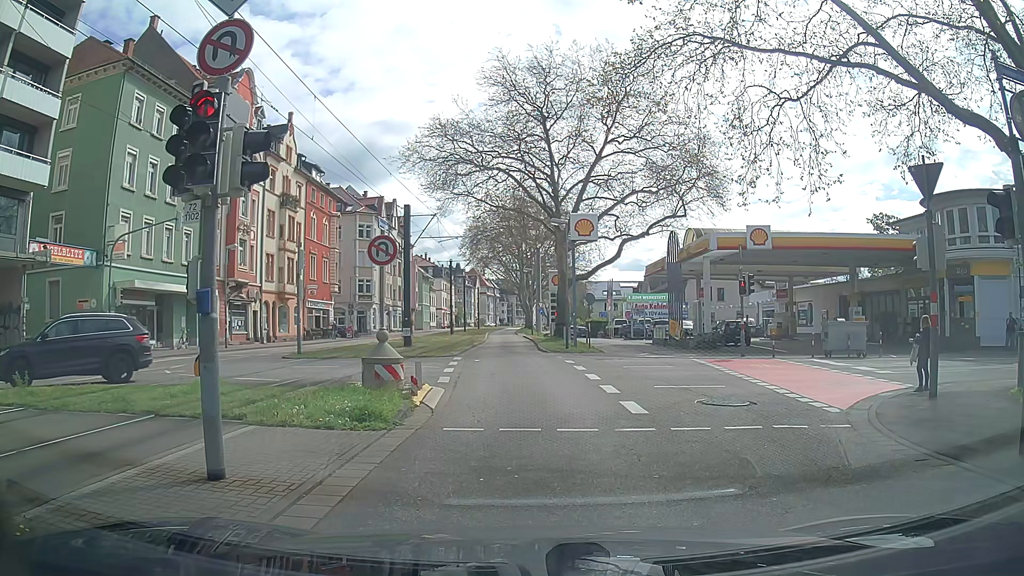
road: secondary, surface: asphalt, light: Day
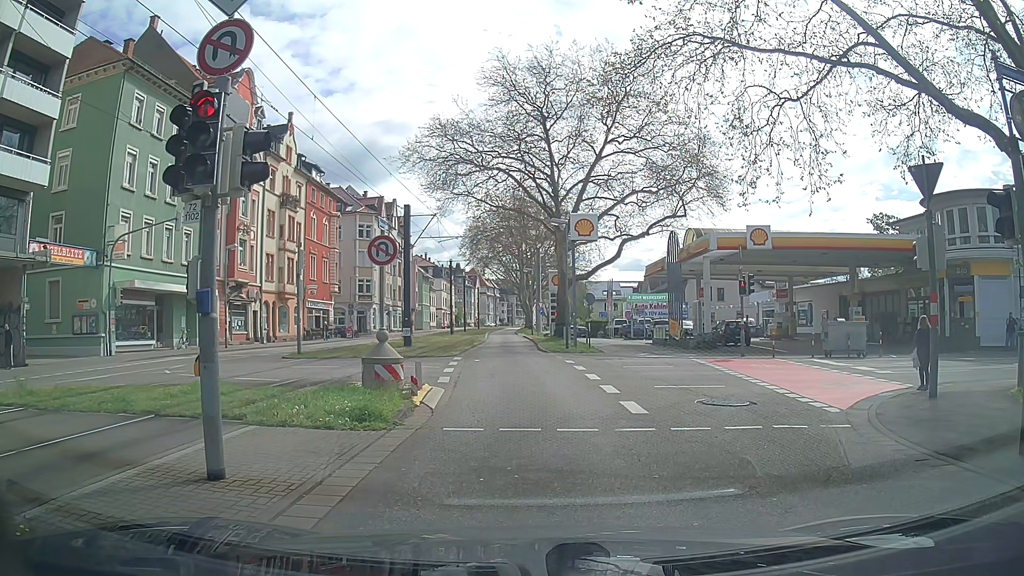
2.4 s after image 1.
(0.0, 0.0) m; 0°
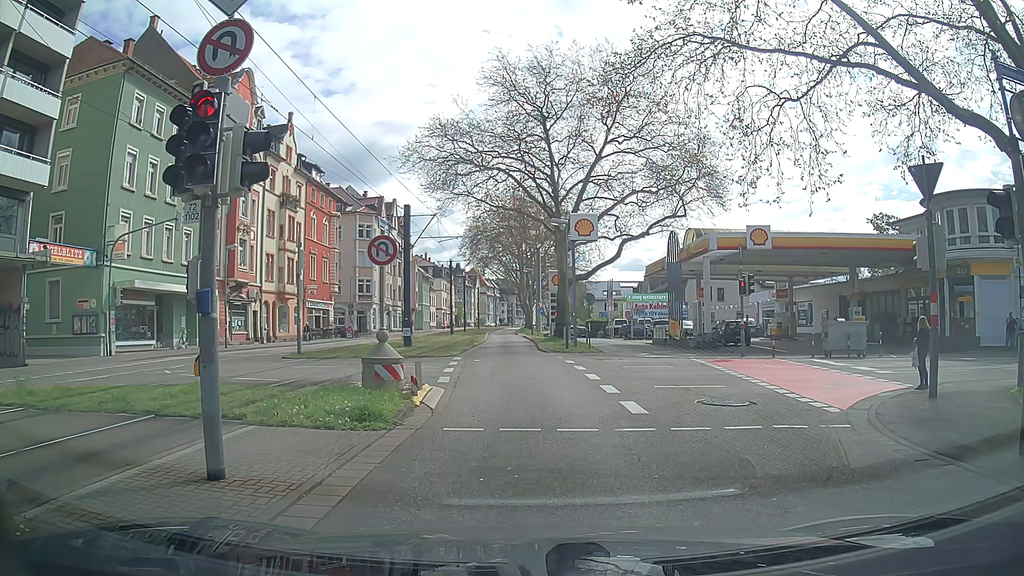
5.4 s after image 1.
(0.0, 0.0) m; 0°
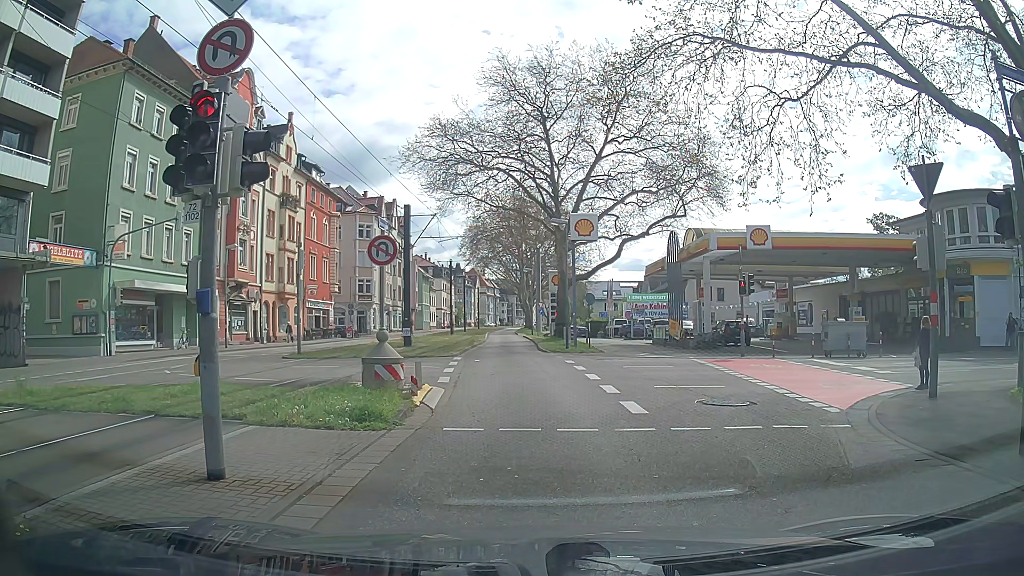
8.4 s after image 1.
(0.0, 0.0) m; 0°
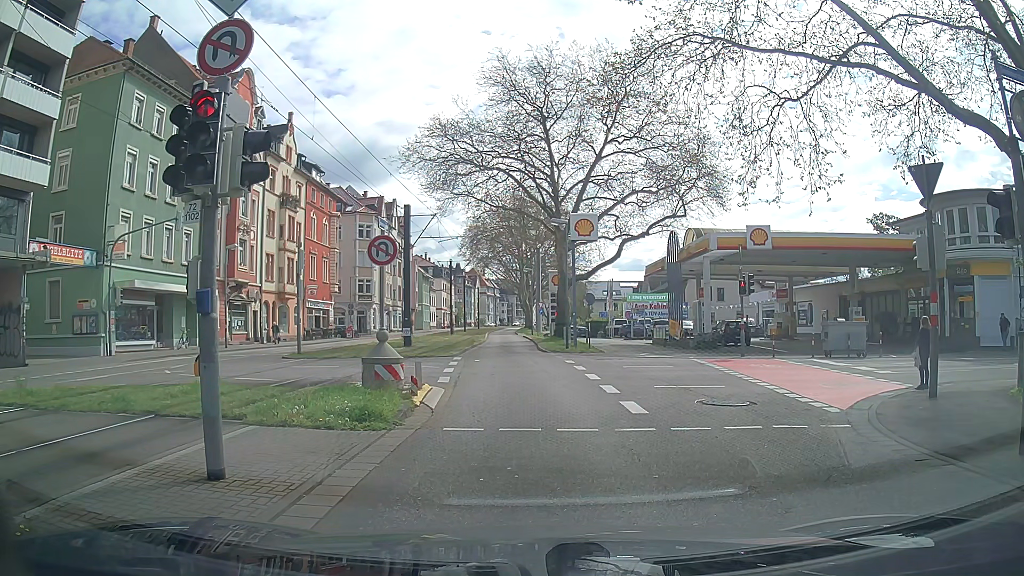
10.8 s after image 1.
(0.0, 0.0) m; 0°
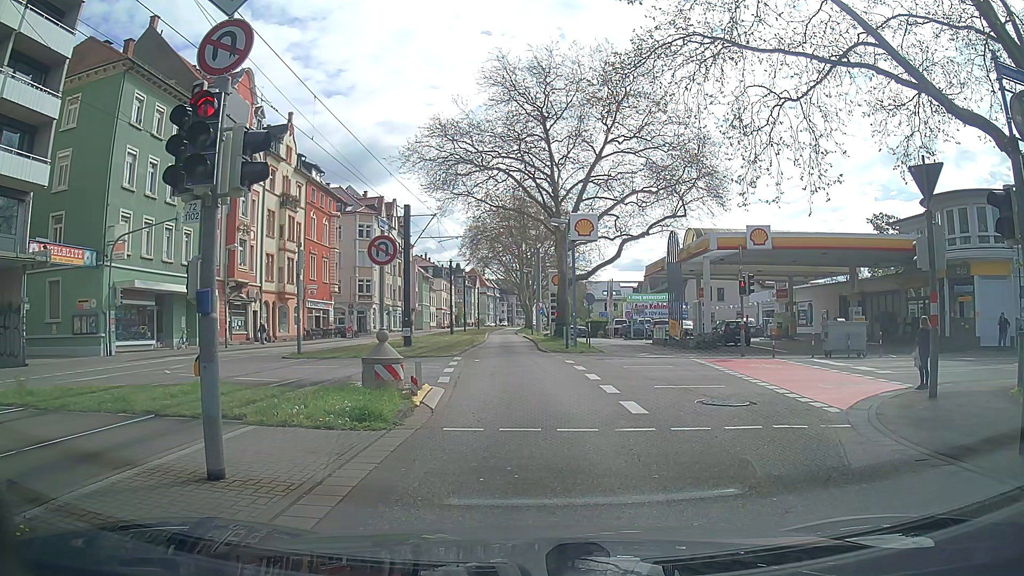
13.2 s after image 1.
(0.0, 0.0) m; 0°
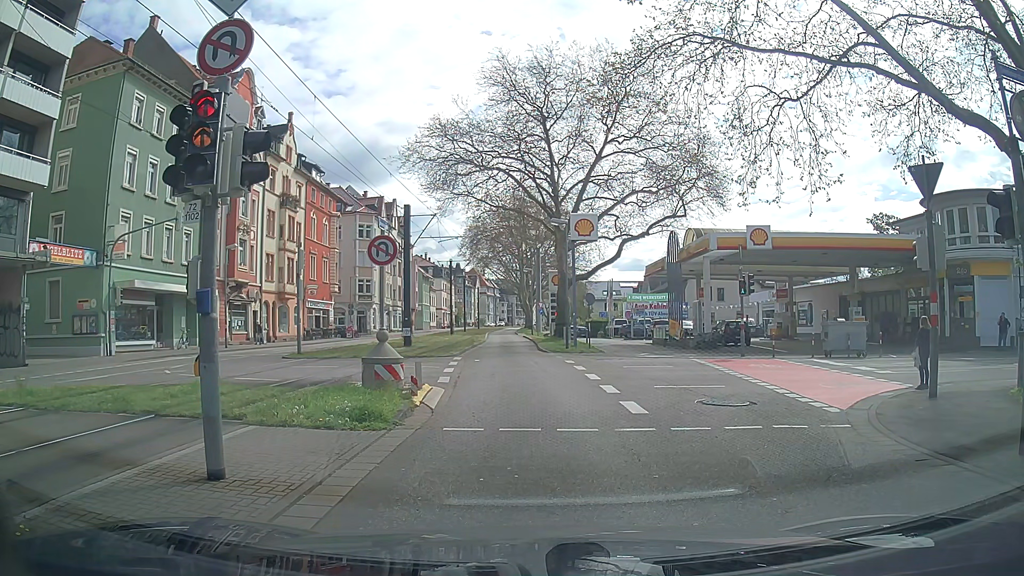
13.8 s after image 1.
(0.0, 0.0) m; 0°
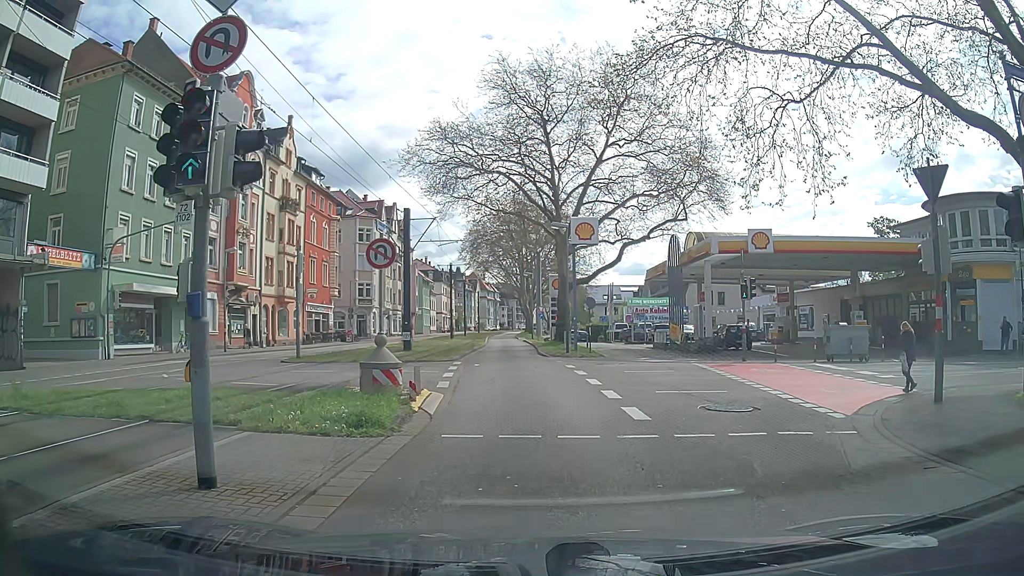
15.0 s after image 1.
(0.0, +0.2) m; 0°
